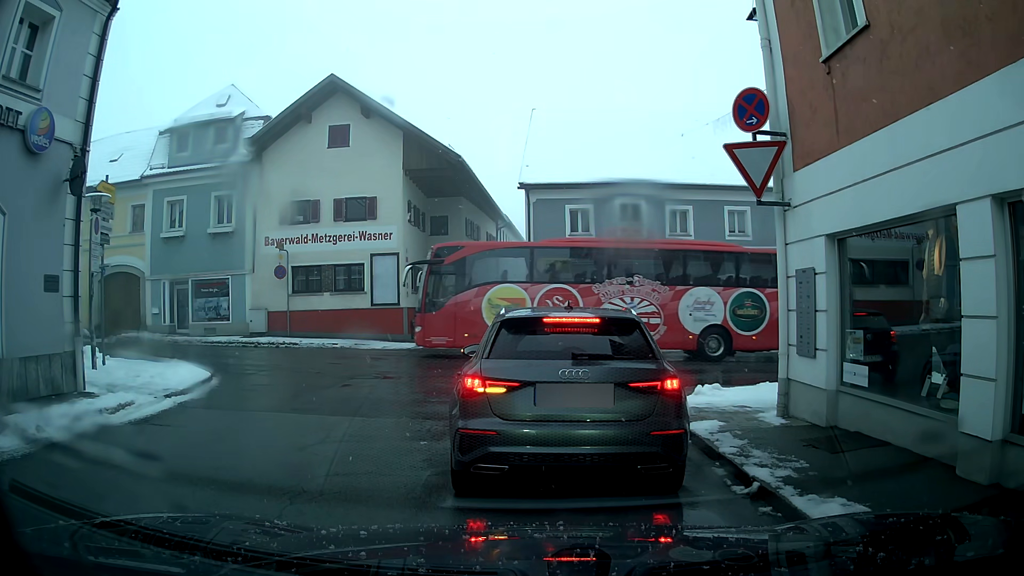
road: secondary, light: Day
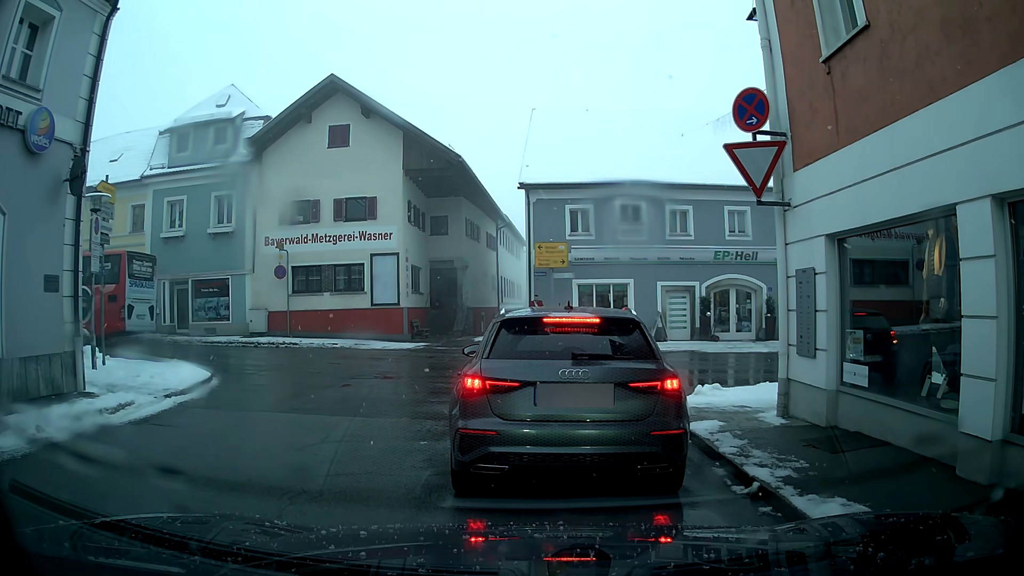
(0.0, 0.0) m; 0°
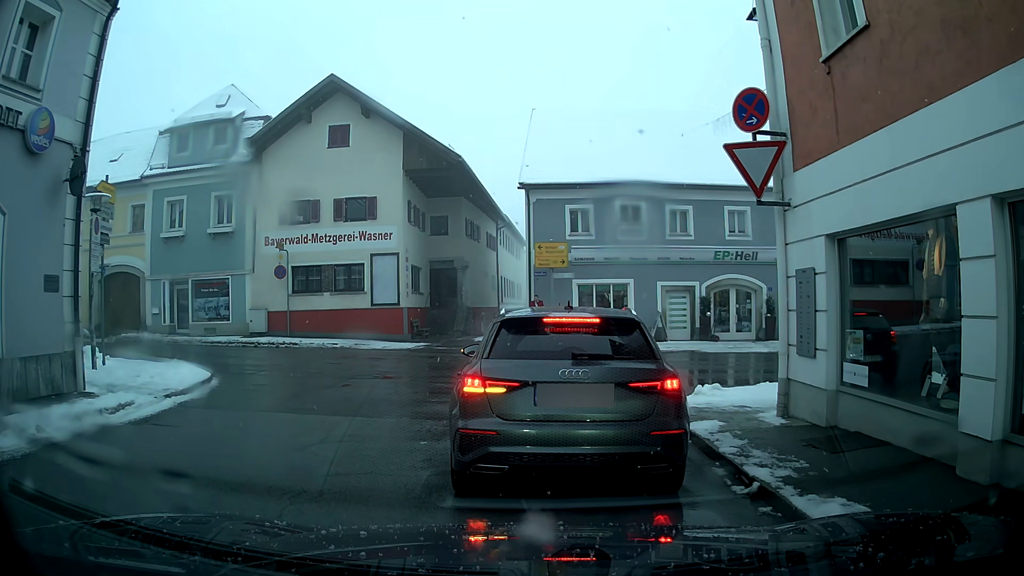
(0.0, 0.0) m; 0°
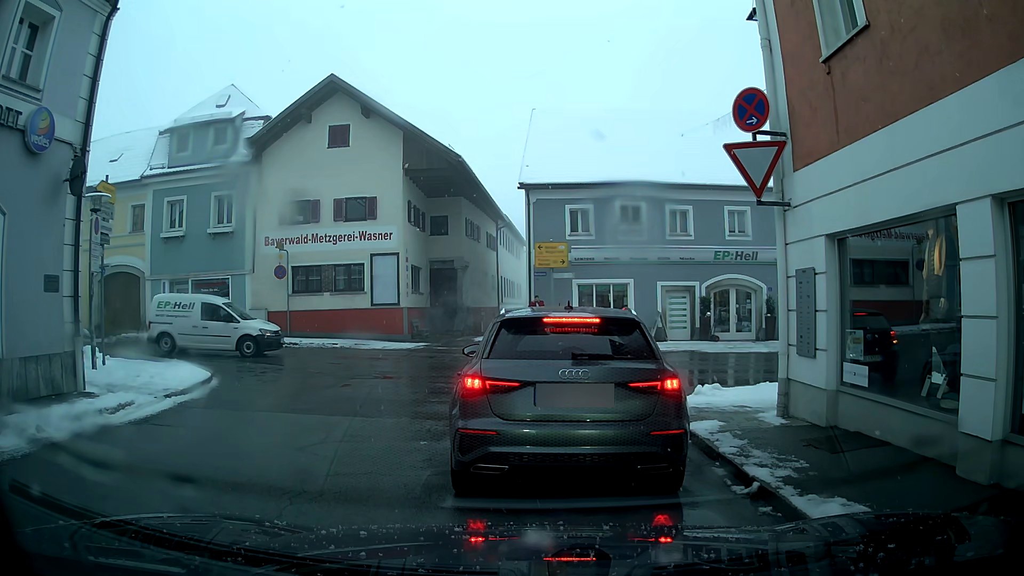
(0.0, 0.0) m; 0°
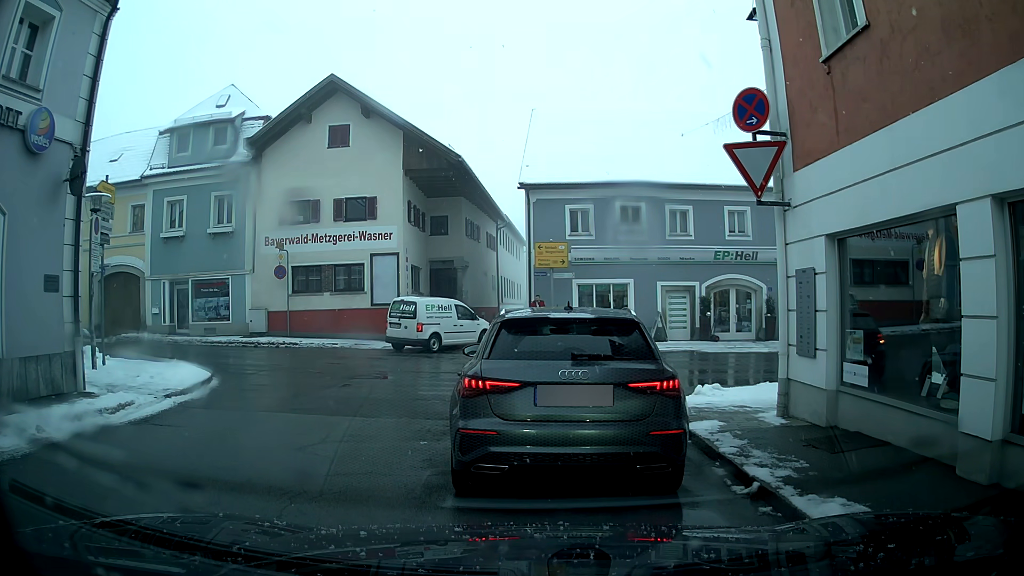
(0.0, 0.0) m; 0°
(0, +10) (+4, +18) (+14, +20) (+24, +20) (+34, +20) (+44, +20) (+54, +20) (+64, +20) (+74, +21) (+84, +22) m
